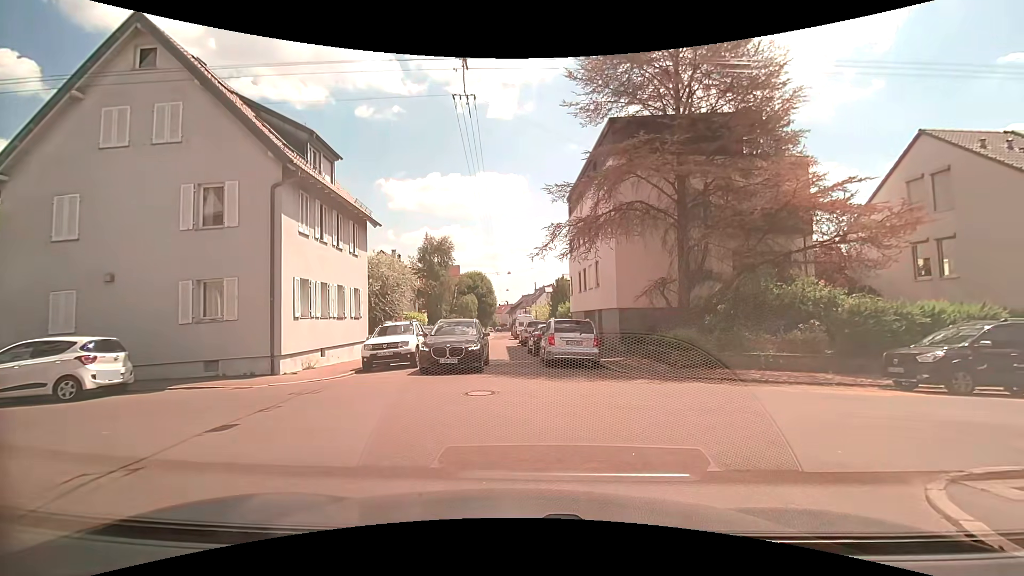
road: residential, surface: asphalt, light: Day
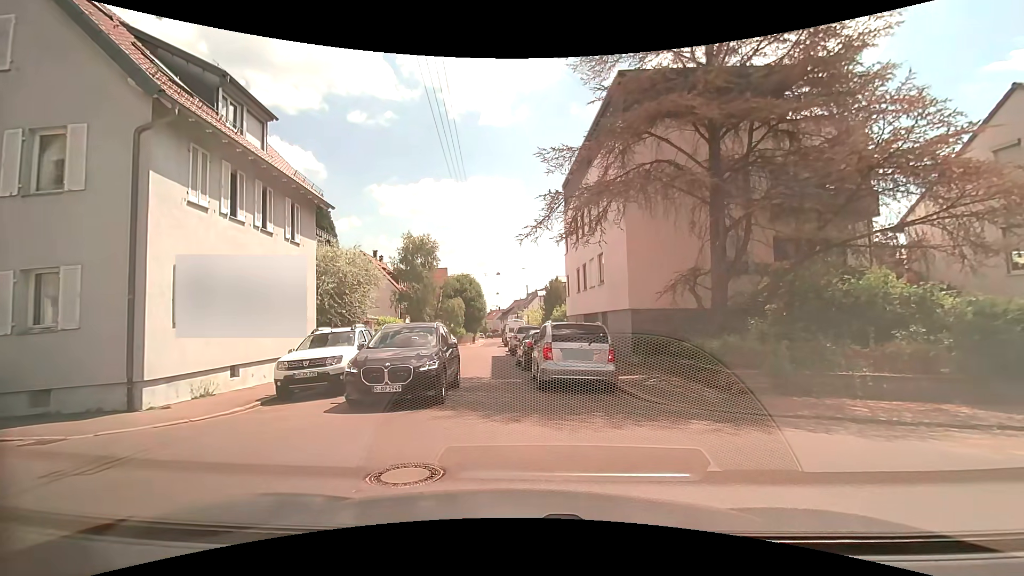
(0.0, +4.7) m; -1°
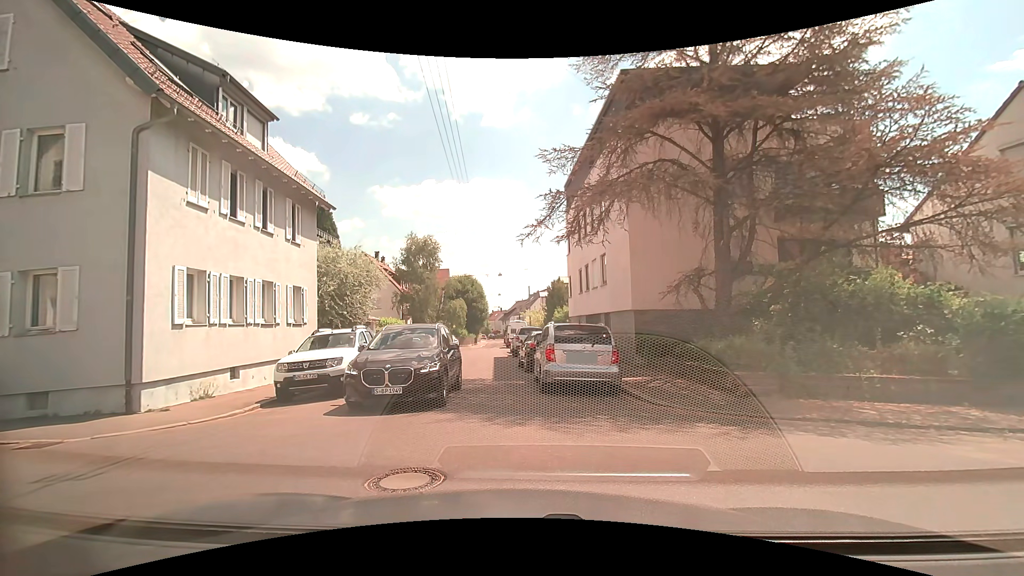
(0.0, +0.2) m; 0°
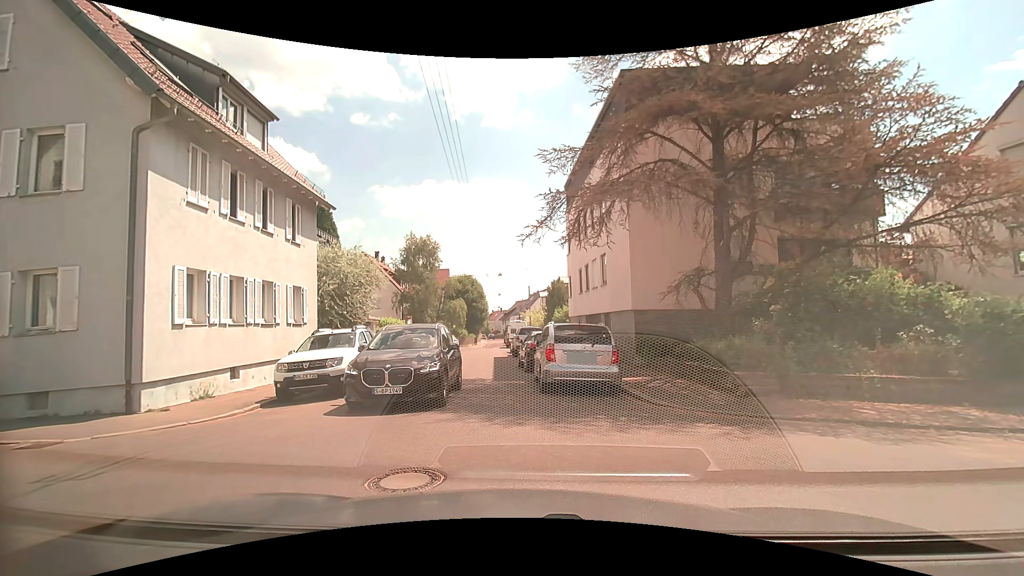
(0.0, 0.0) m; 0°
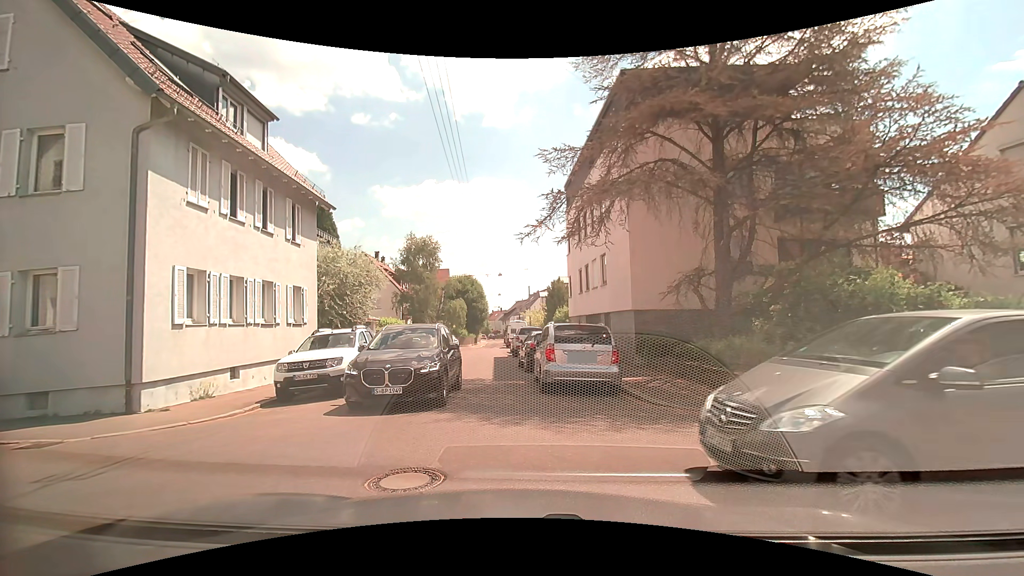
(0.0, 0.0) m; 0°
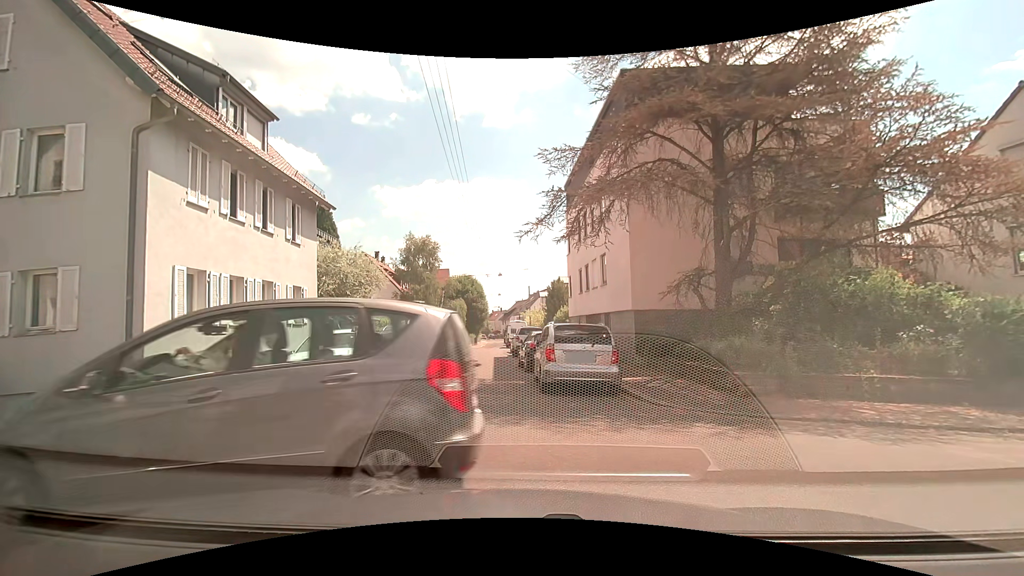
(0.0, 0.0) m; 0°
